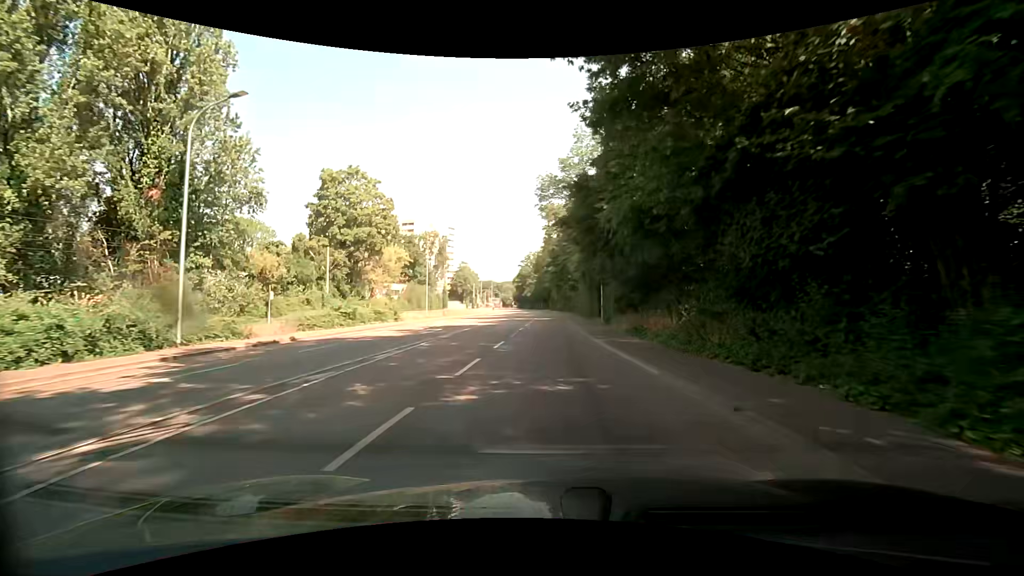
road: secondary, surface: asphalt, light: Day
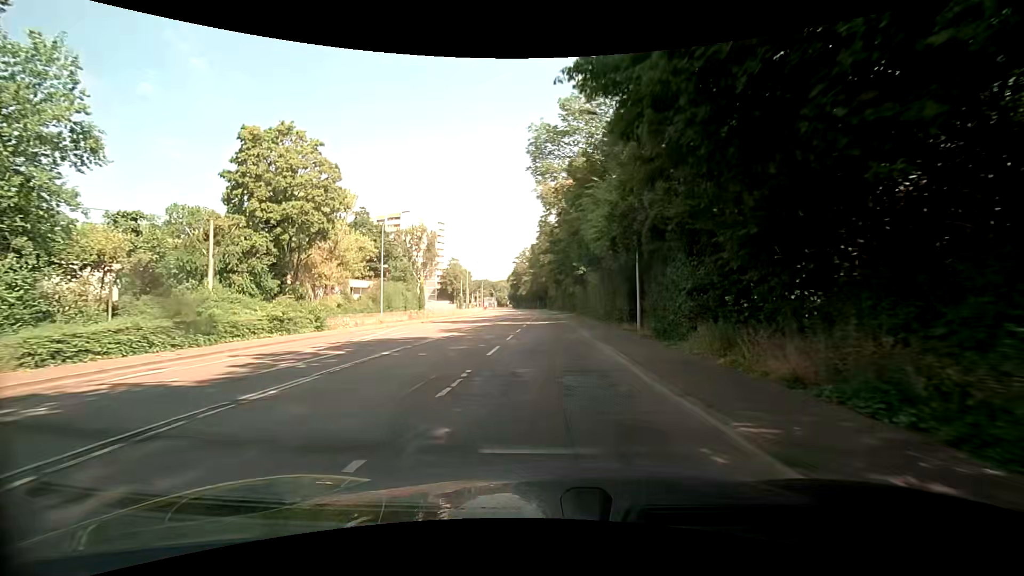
(-0.1, +14.4) m; 0°
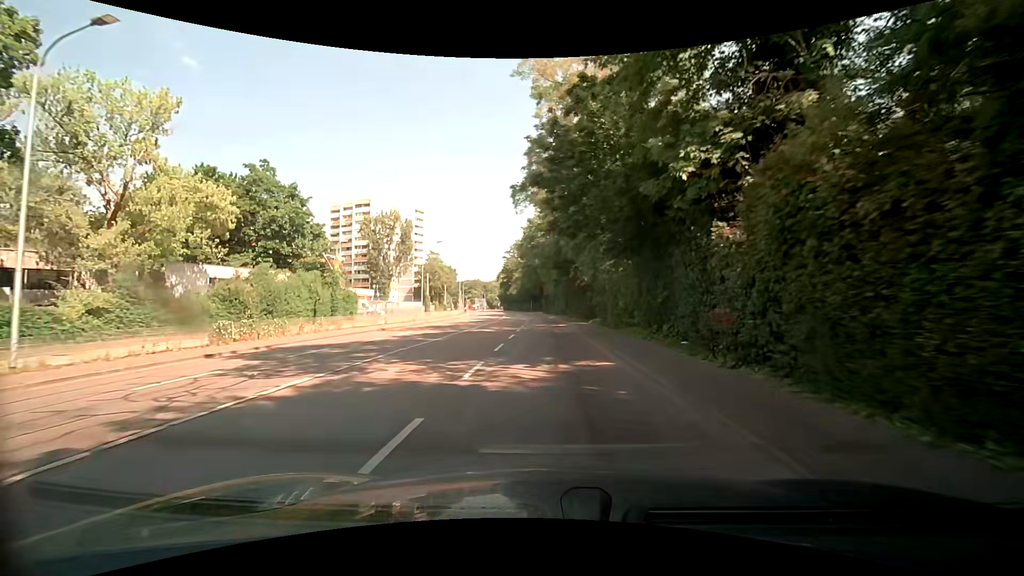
(+0.1, +28.3) m; +1°
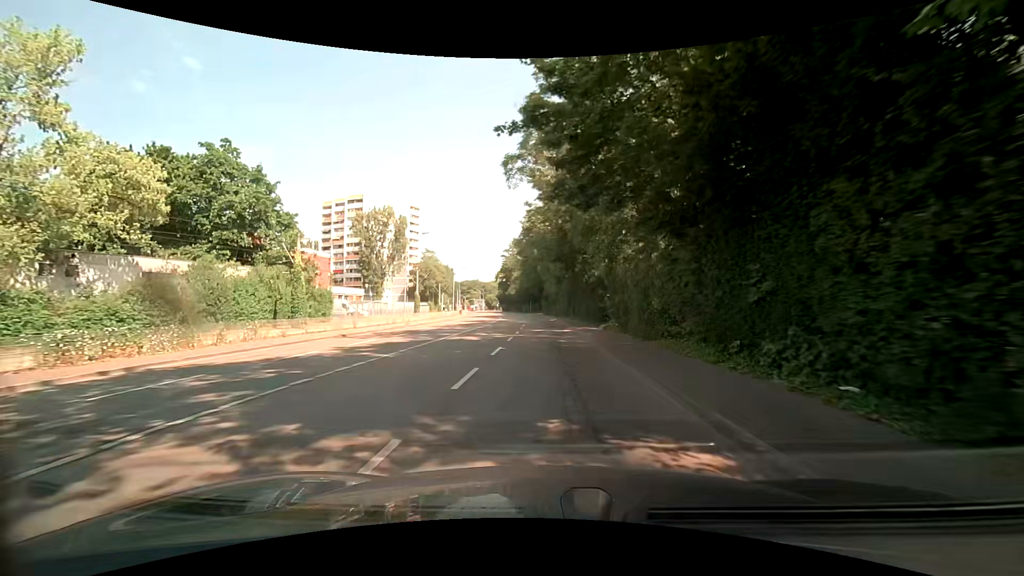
(-0.1, +7.0) m; 0°
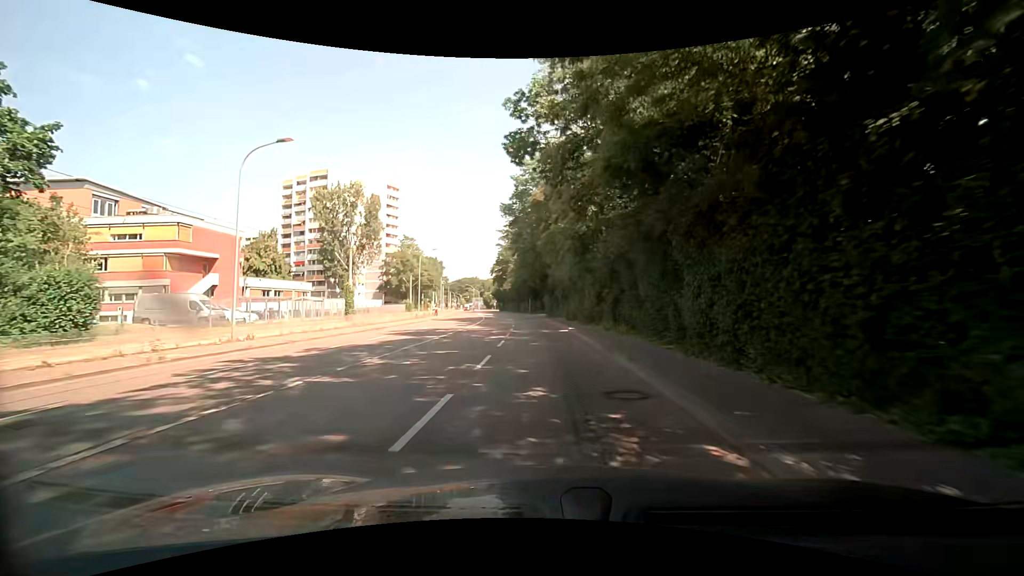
(-0.2, +27.9) m; -1°
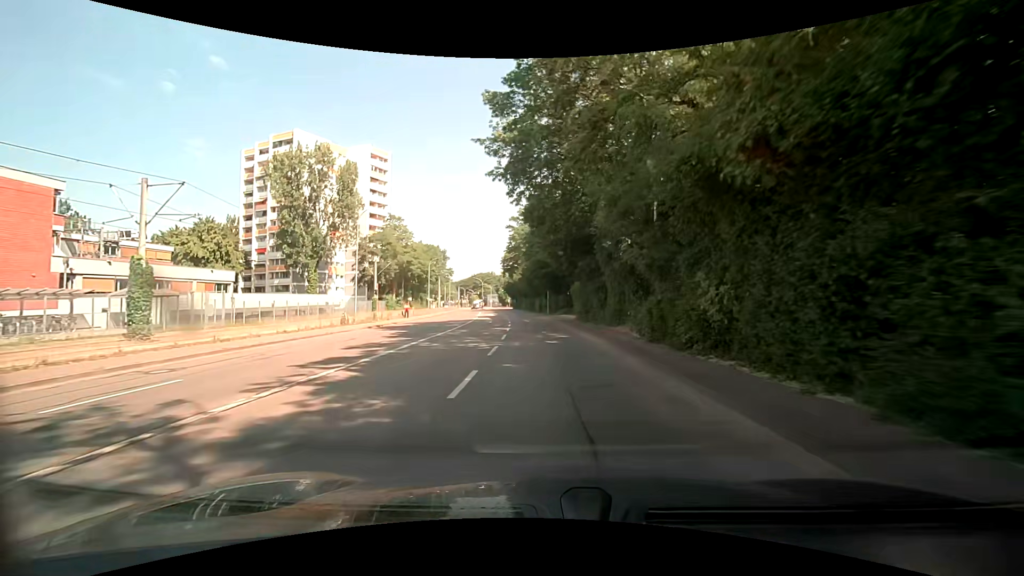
(-0.1, +28.3) m; -2°
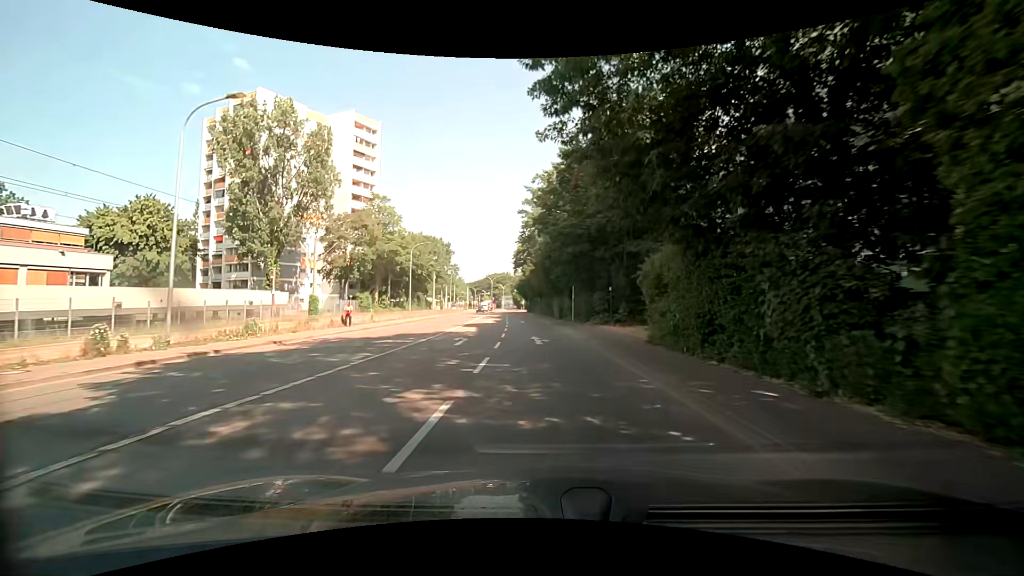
(-0.3, +21.1) m; -1°
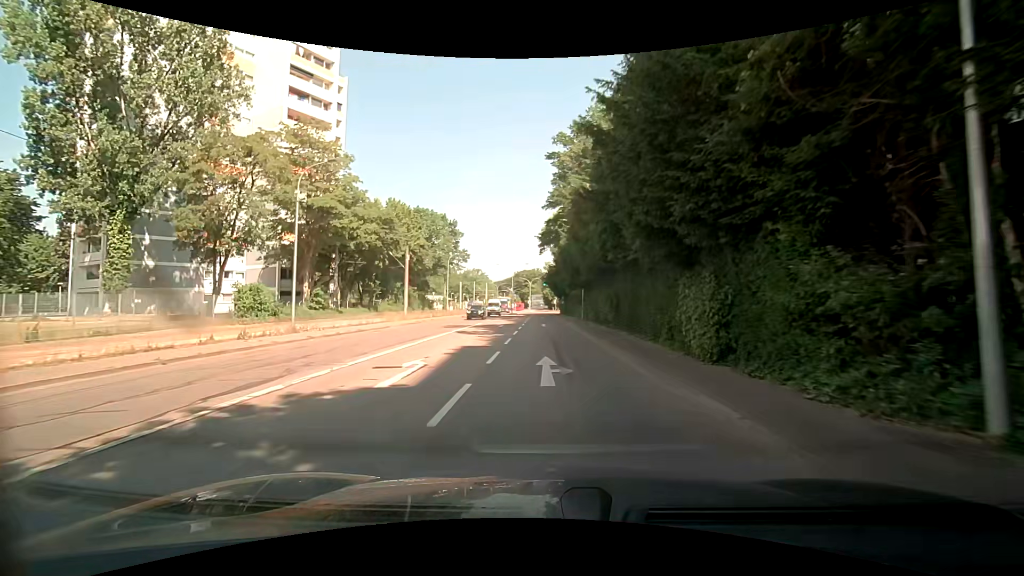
(-1.3, +34.7) m; -4°
(0, +10) (0, +20) (0, +30) (0, +40) (0, +50) (0, +60) (0, +70) (0, +80) (0, +90) (+1, +100) m
